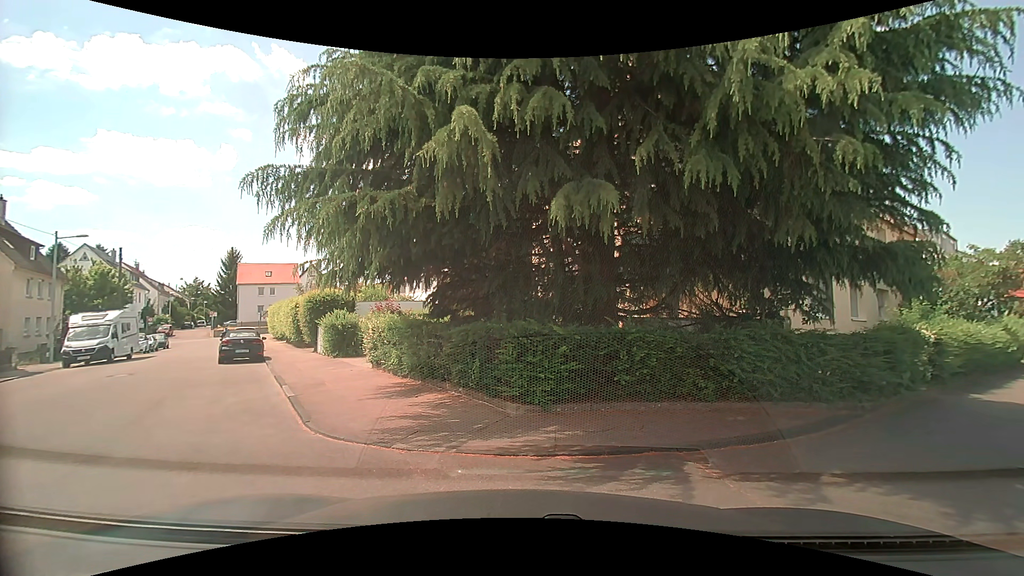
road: residential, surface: asphalt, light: Day
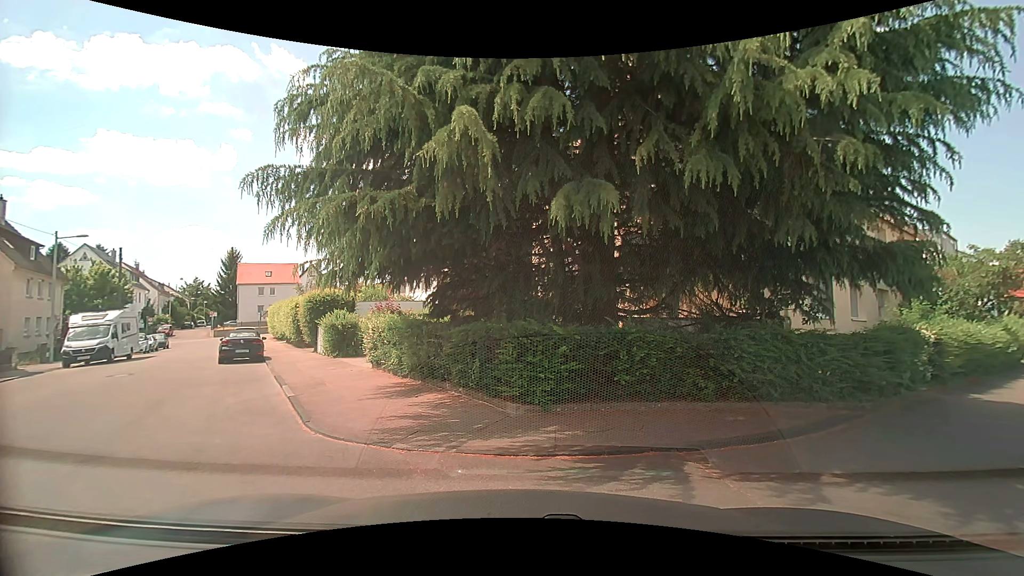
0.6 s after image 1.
(0.0, 0.0) m; 0°
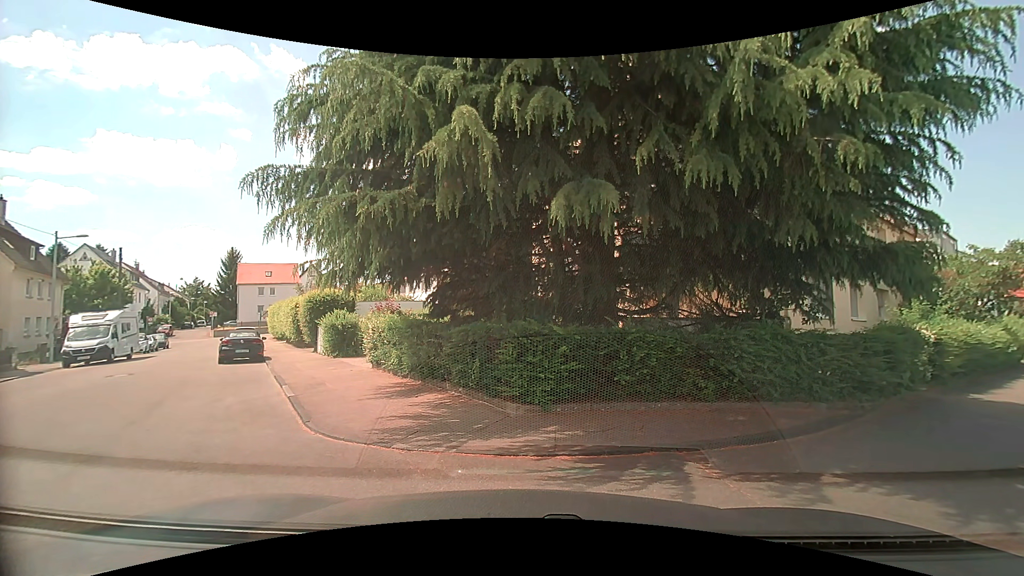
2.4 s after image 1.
(0.0, 0.0) m; 0°
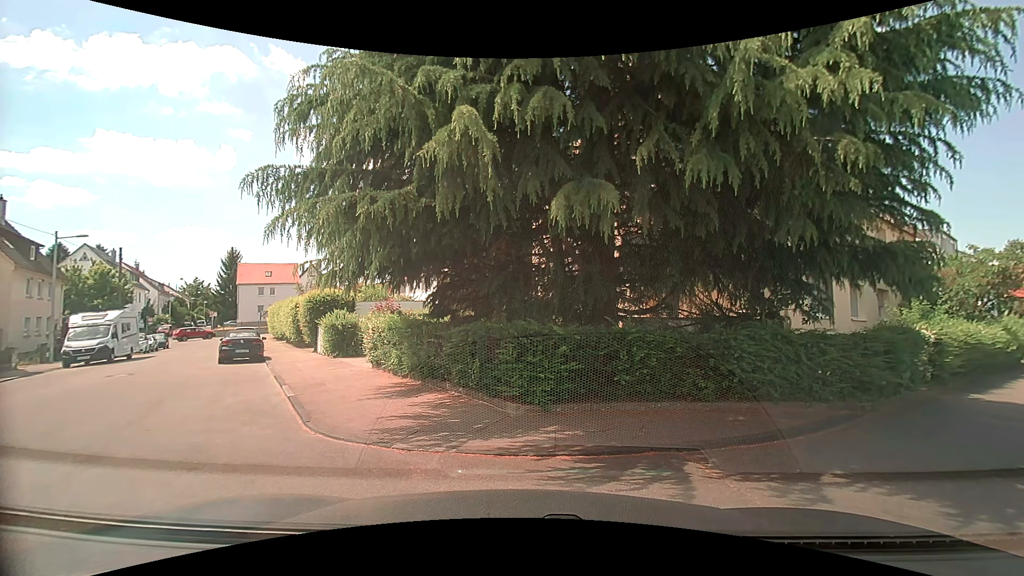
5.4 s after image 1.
(0.0, 0.0) m; 0°
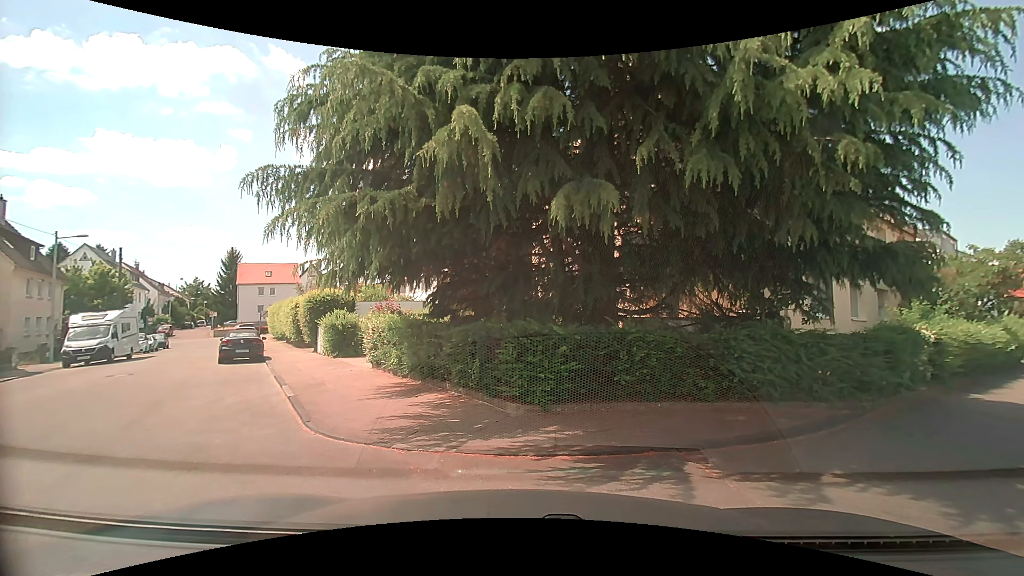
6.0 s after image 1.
(0.0, 0.0) m; 0°
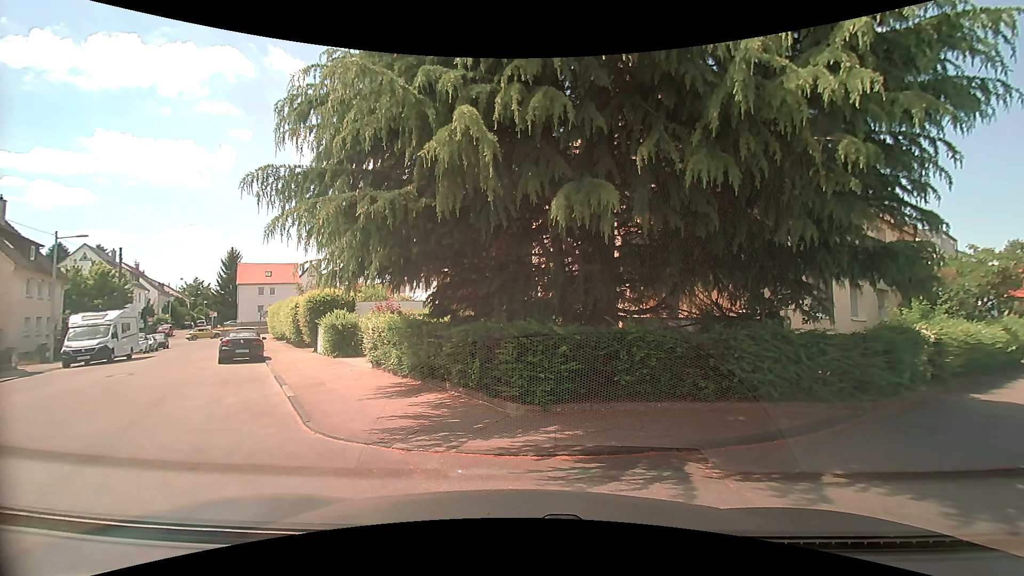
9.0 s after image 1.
(0.0, 0.0) m; 0°
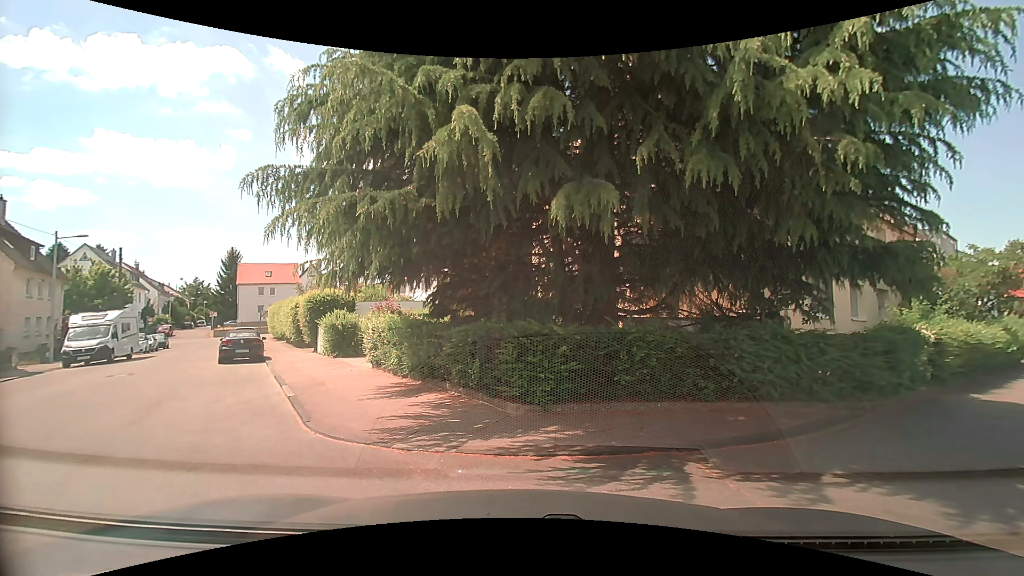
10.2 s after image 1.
(0.0, 0.0) m; 0°
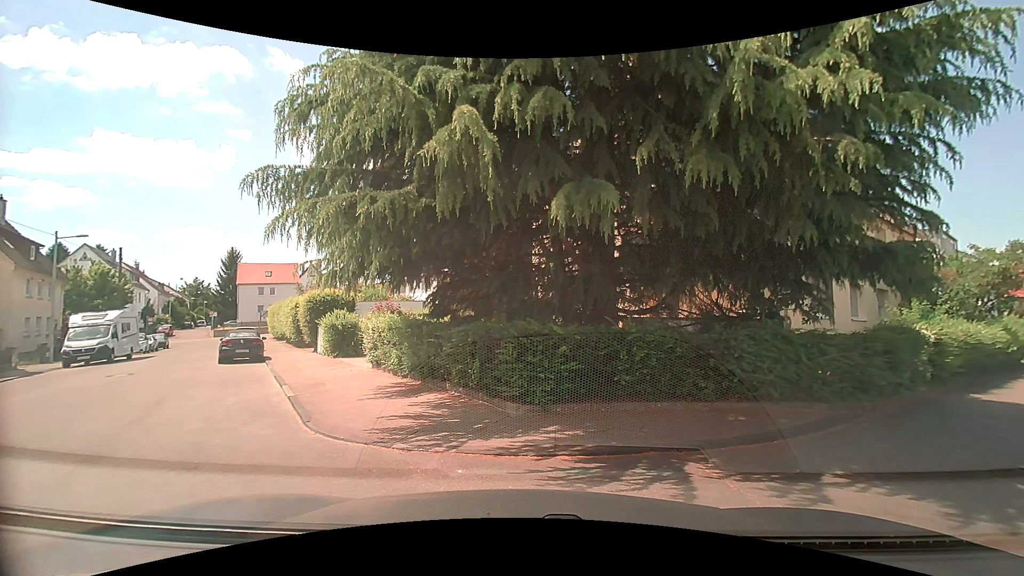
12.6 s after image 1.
(0.0, 0.0) m; 0°
